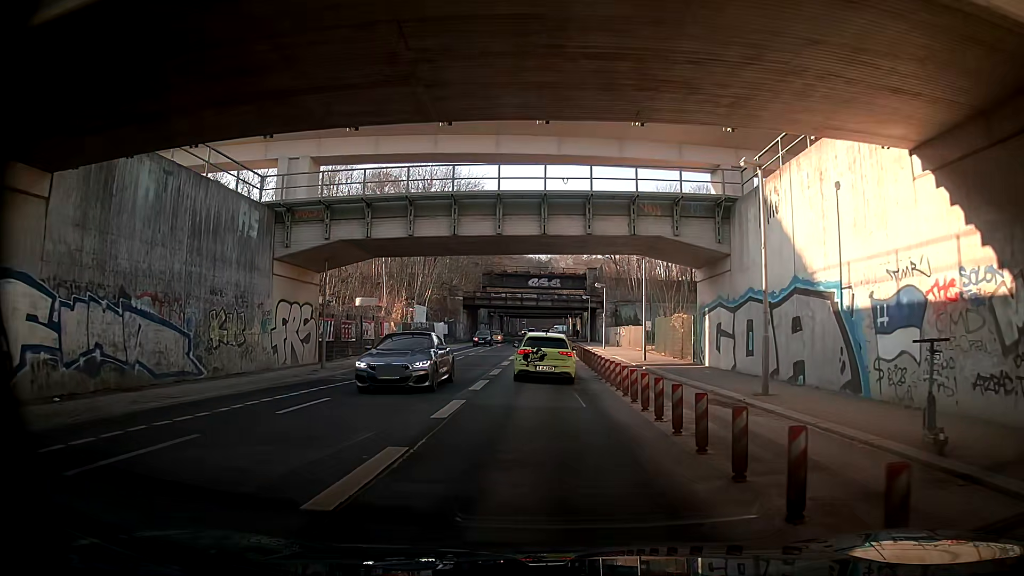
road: secondary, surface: asphalt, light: Day
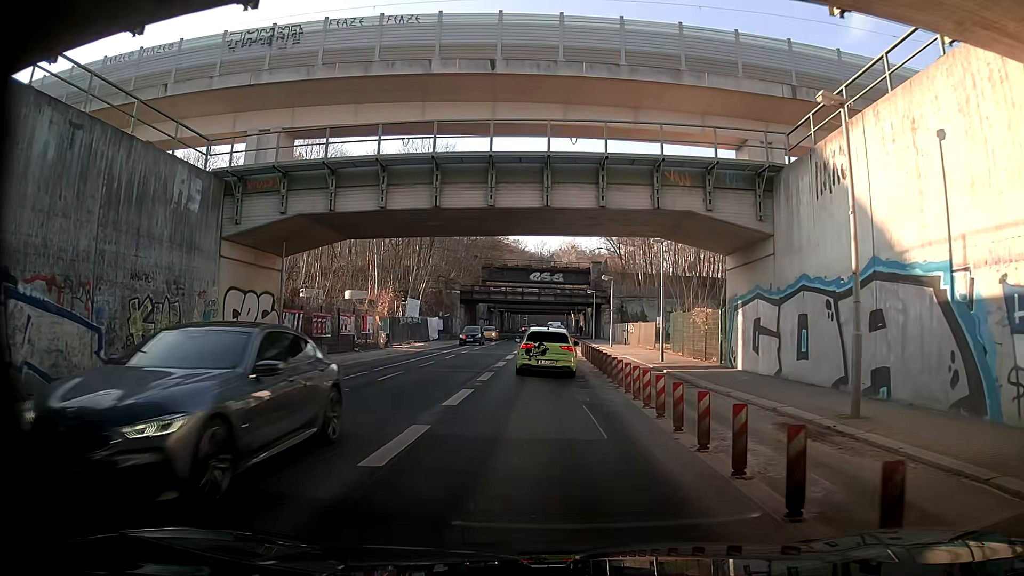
(-0.1, +4.5) m; -2°
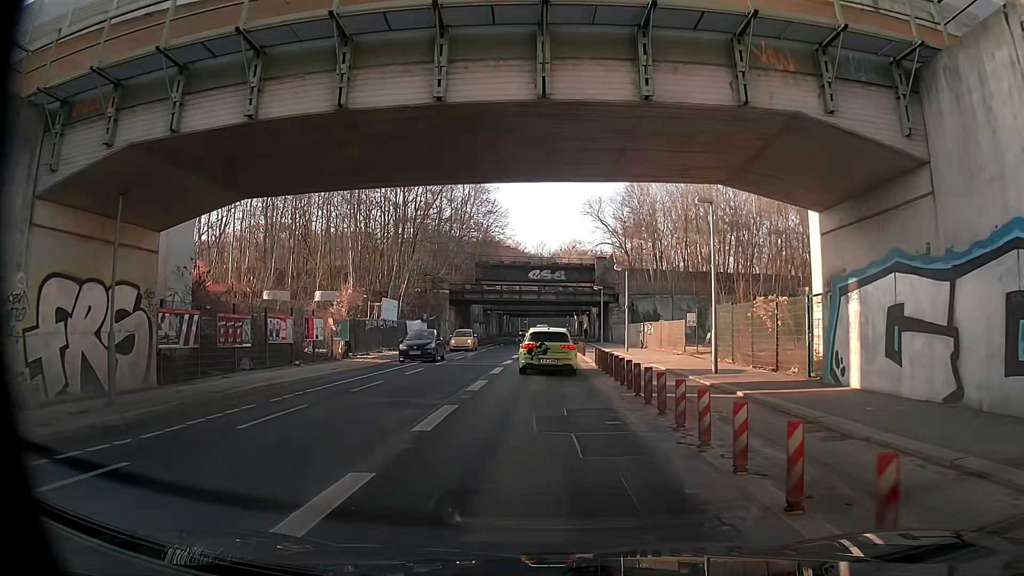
(+0.1, +8.9) m; +1°
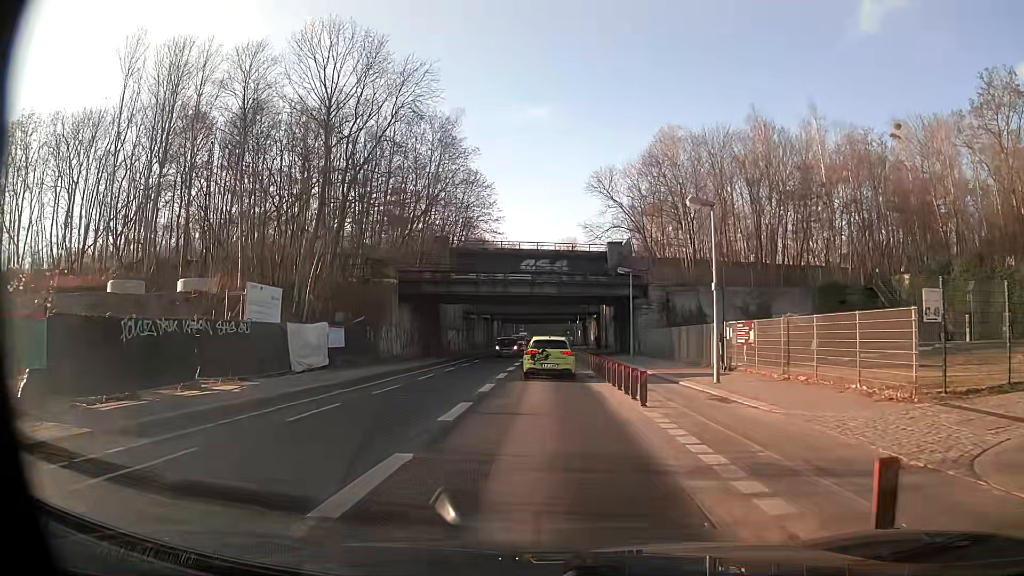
(+0.3, +22.2) m; +1°
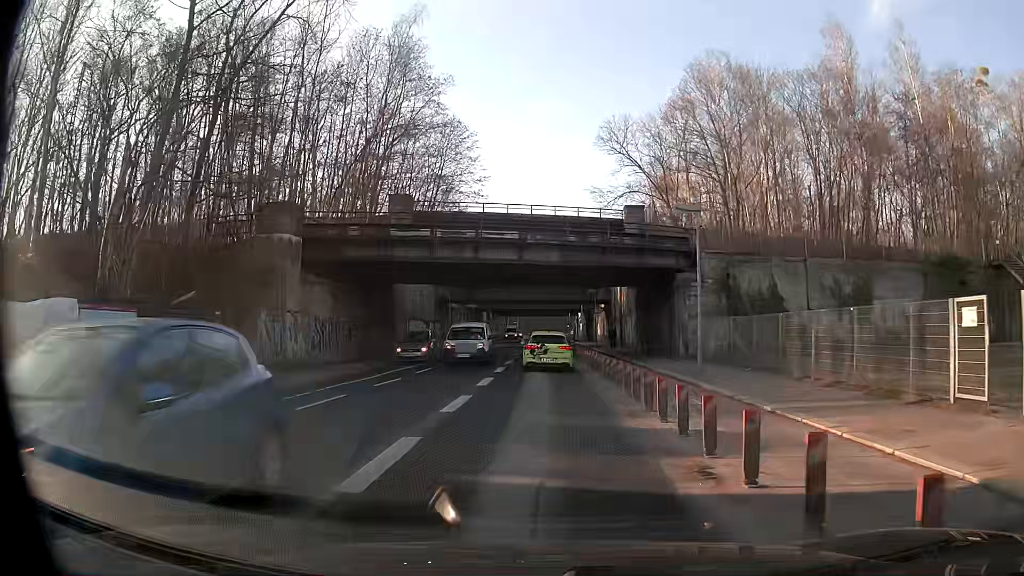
(-0.1, +17.7) m; 0°
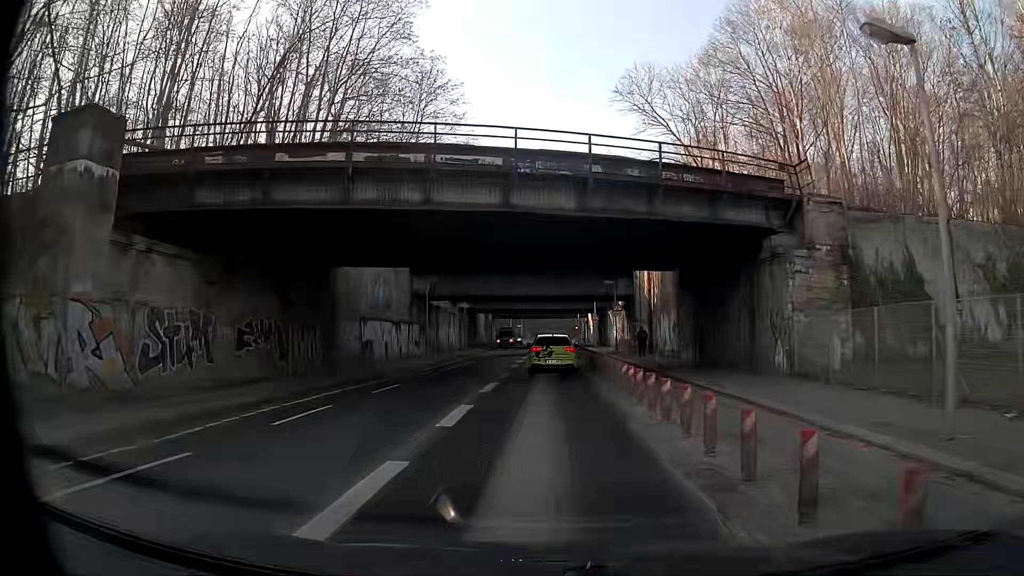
(-0.2, +13.4) m; 0°
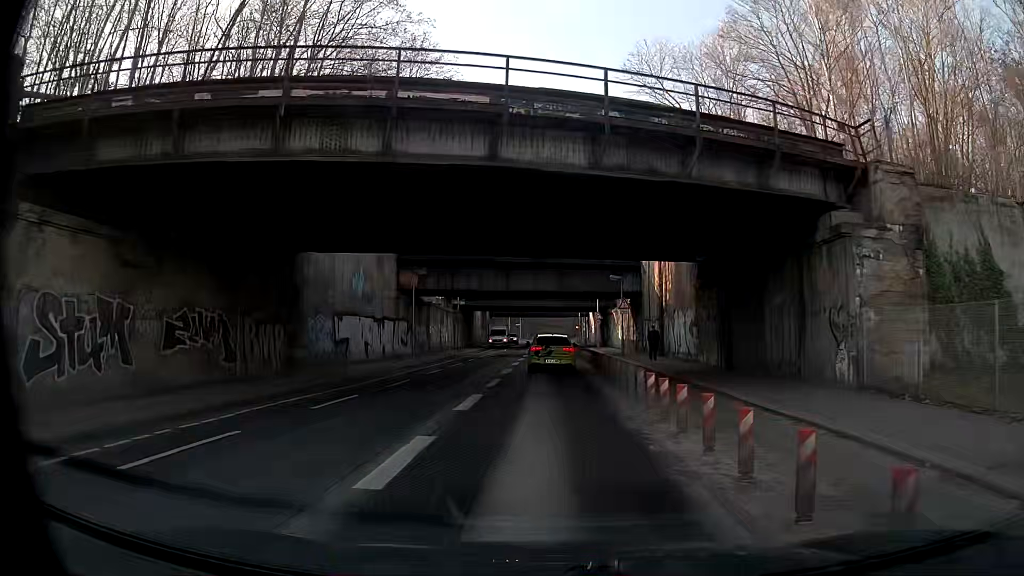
(-0.1, +4.4) m; -1°
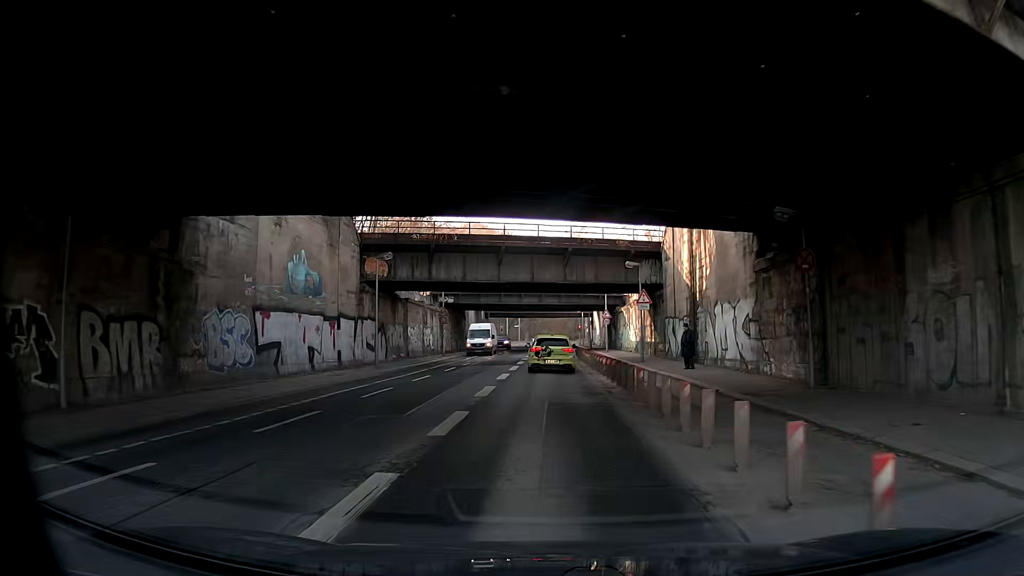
(0.0, +8.8) m; 0°
